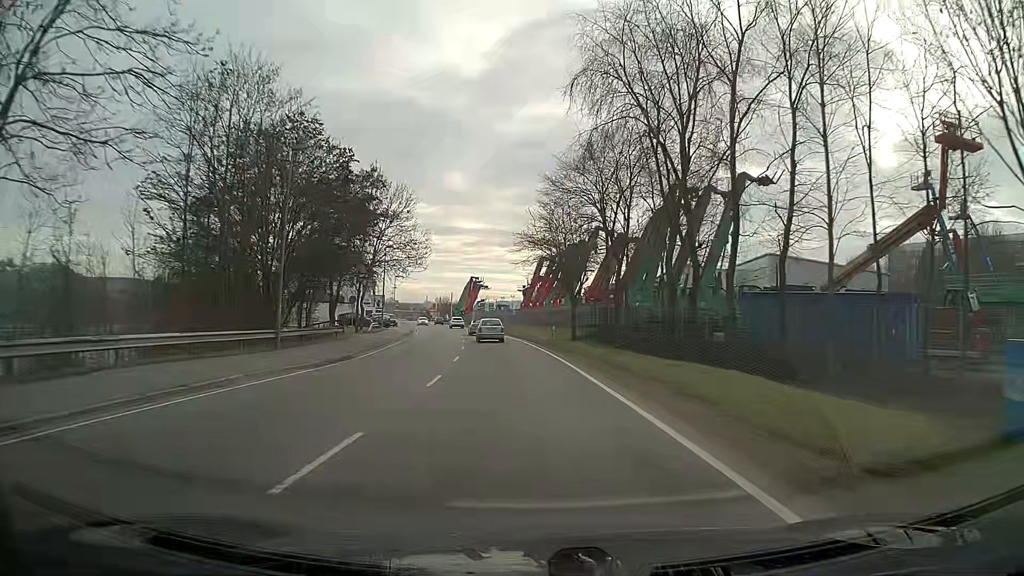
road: primary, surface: asphalt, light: Day
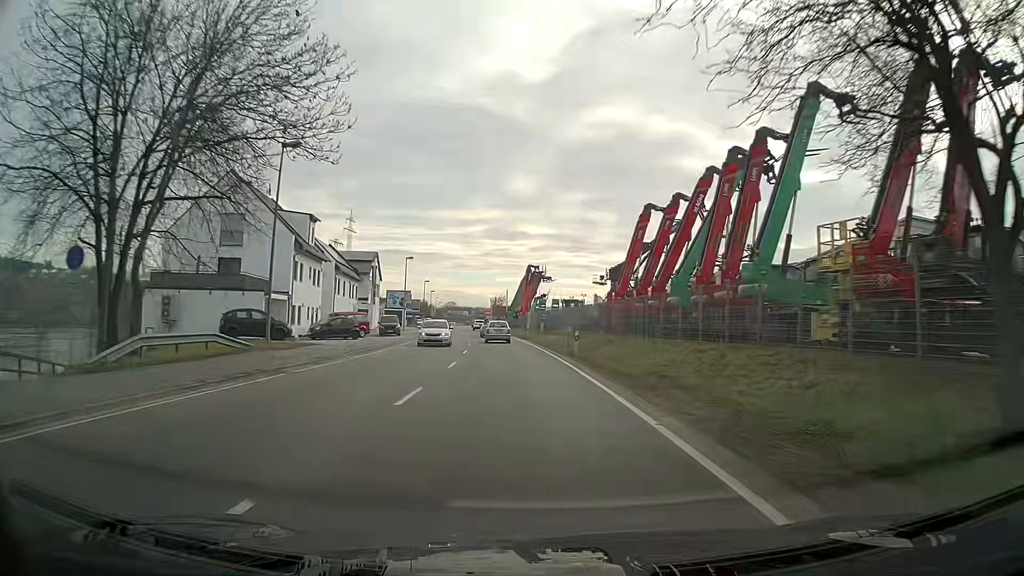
(-2.1, +39.7) m; -6°
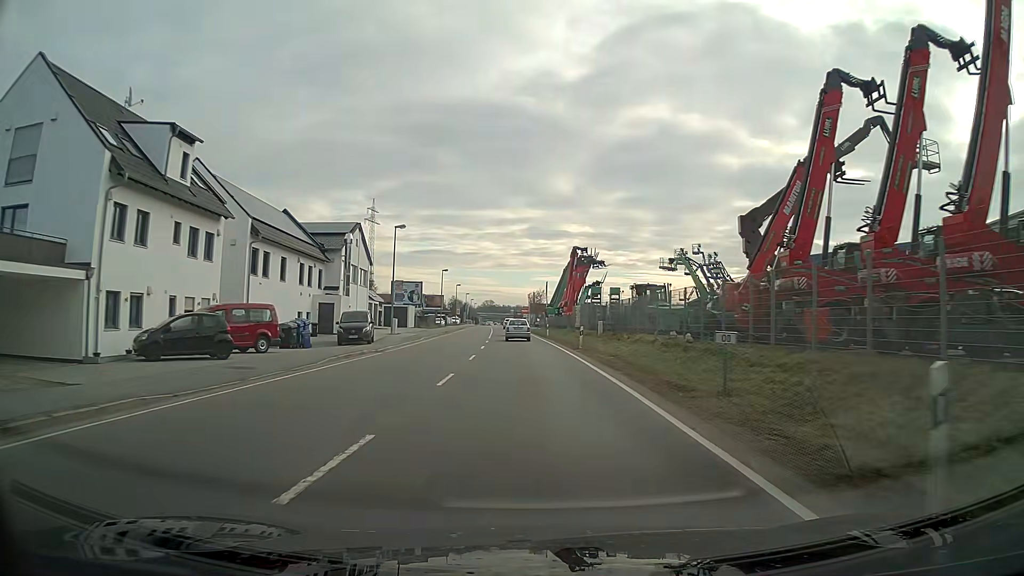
(-0.8, +24.3) m; -3°
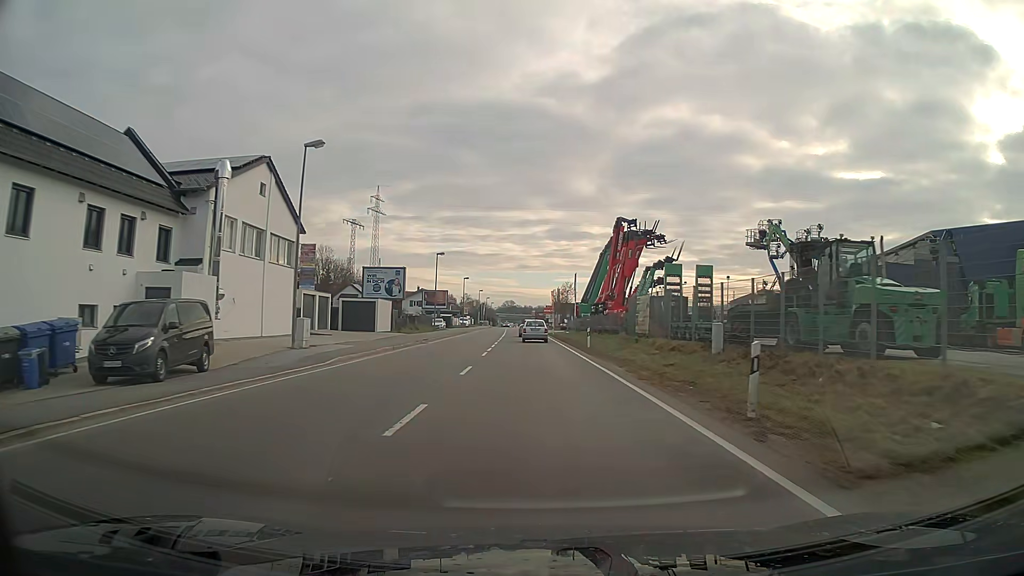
(-0.4, +24.2) m; -2°
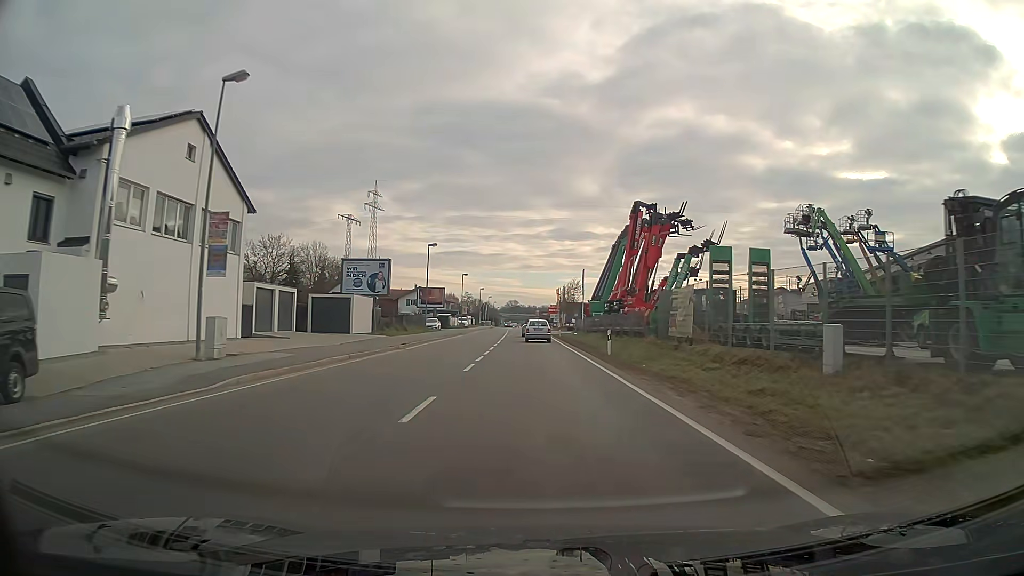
(0.0, +8.0) m; 0°
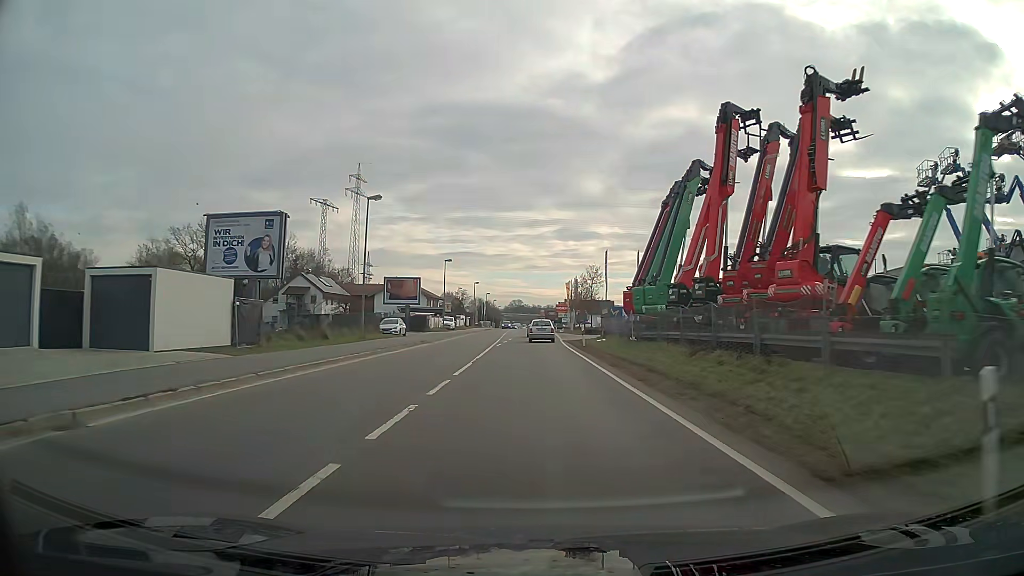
(-0.1, +23.8) m; 0°
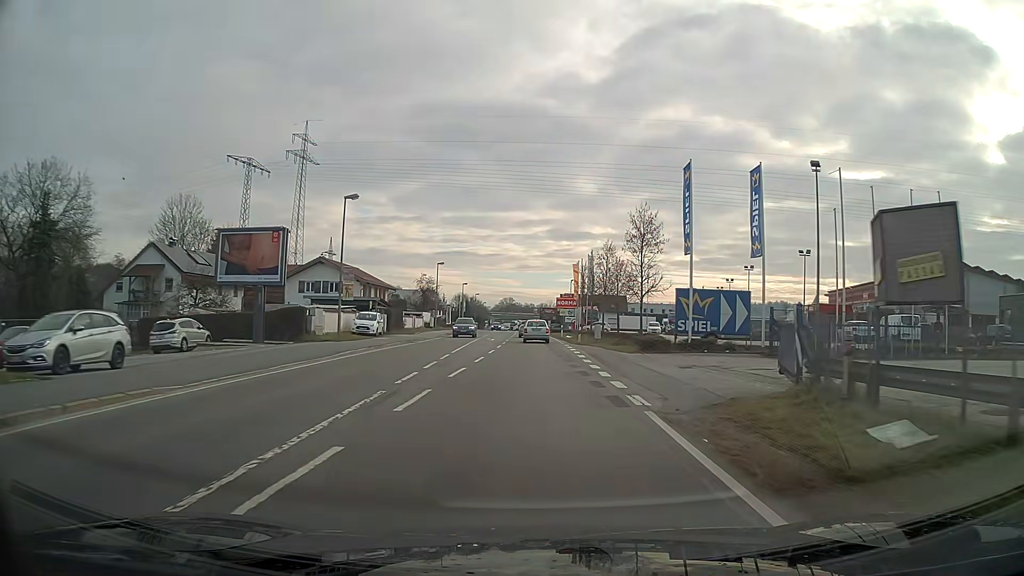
(+0.2, +38.3) m; +1°
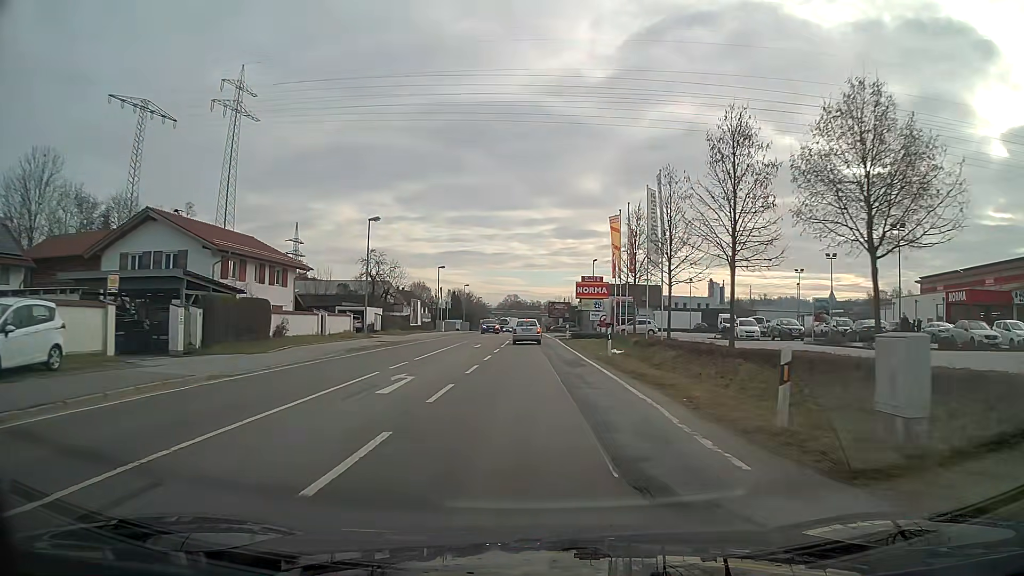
(-0.2, +34.9) m; -1°
